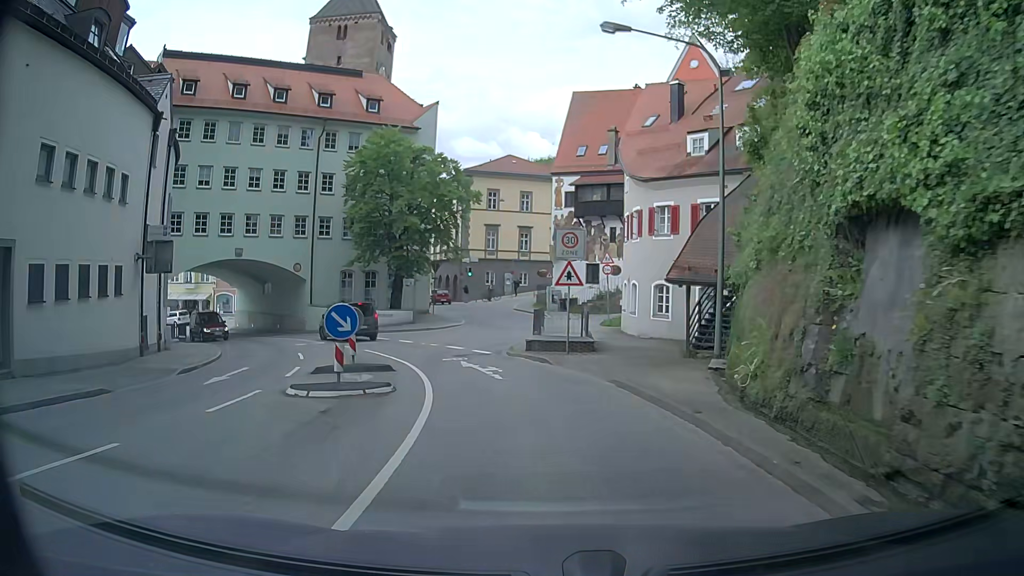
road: secondary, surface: asphalt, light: Day
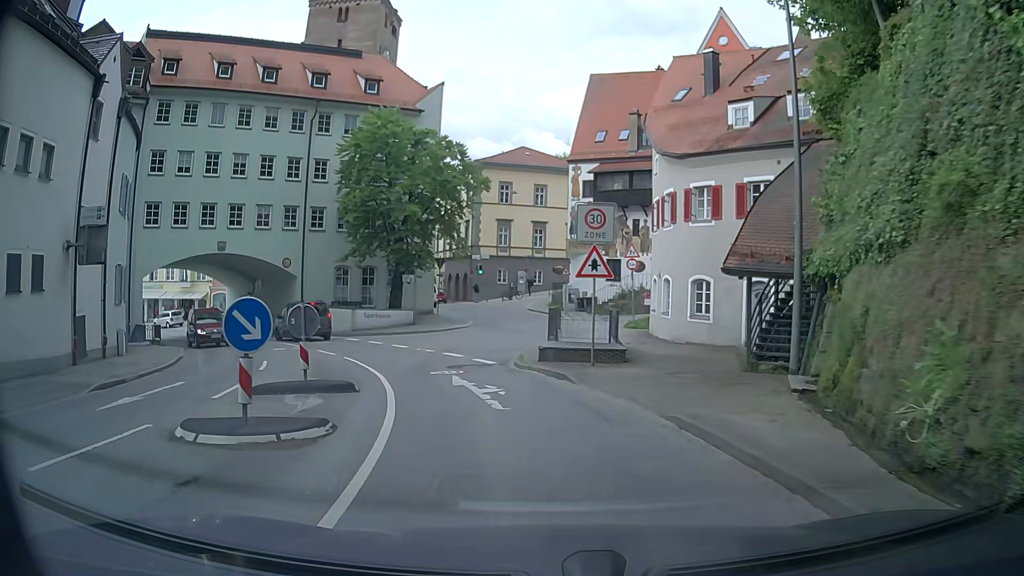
(-0.2, +4.4) m; -3°
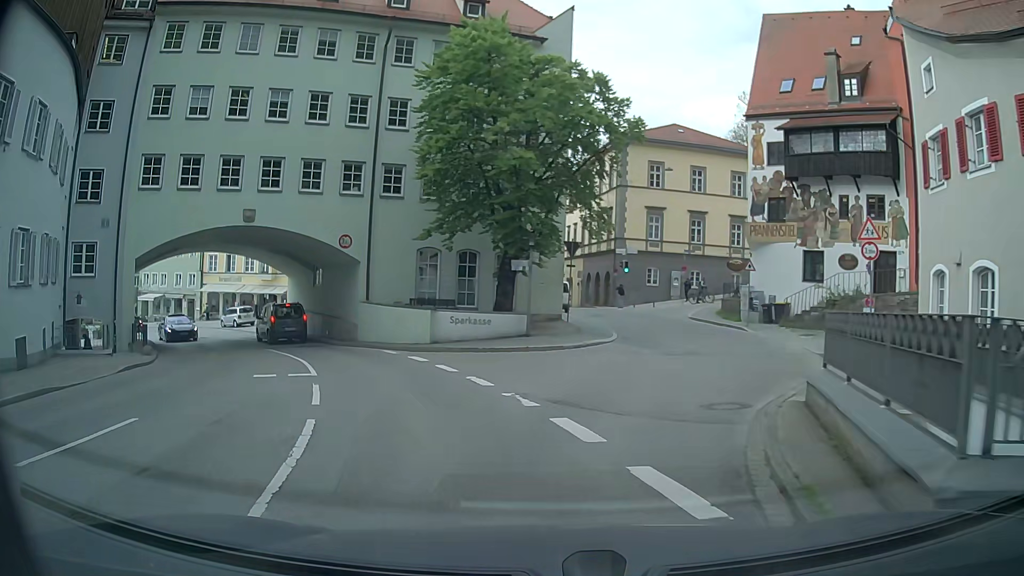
(-0.8, +12.5) m; -10°
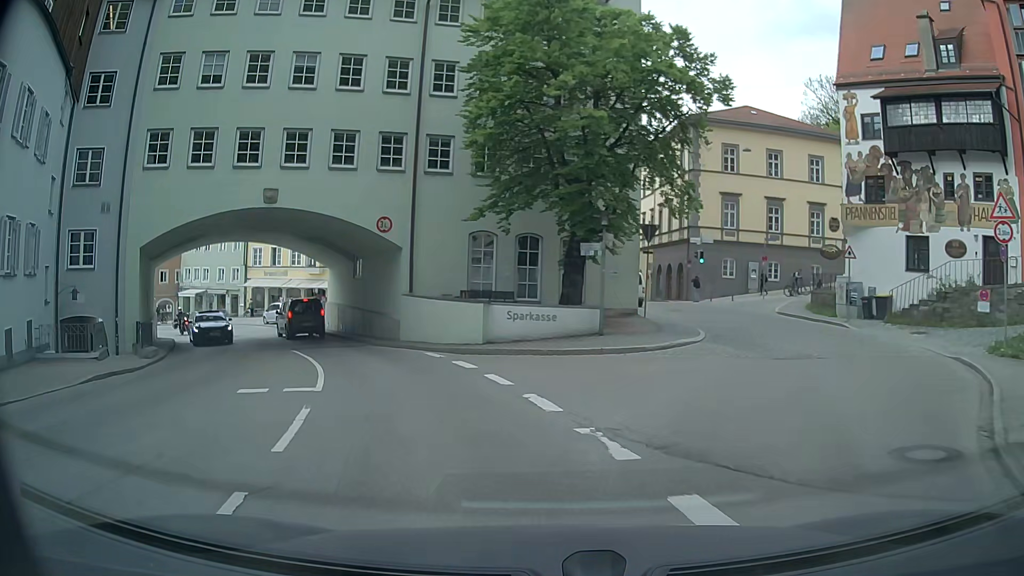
(-0.2, +4.0) m; -6°
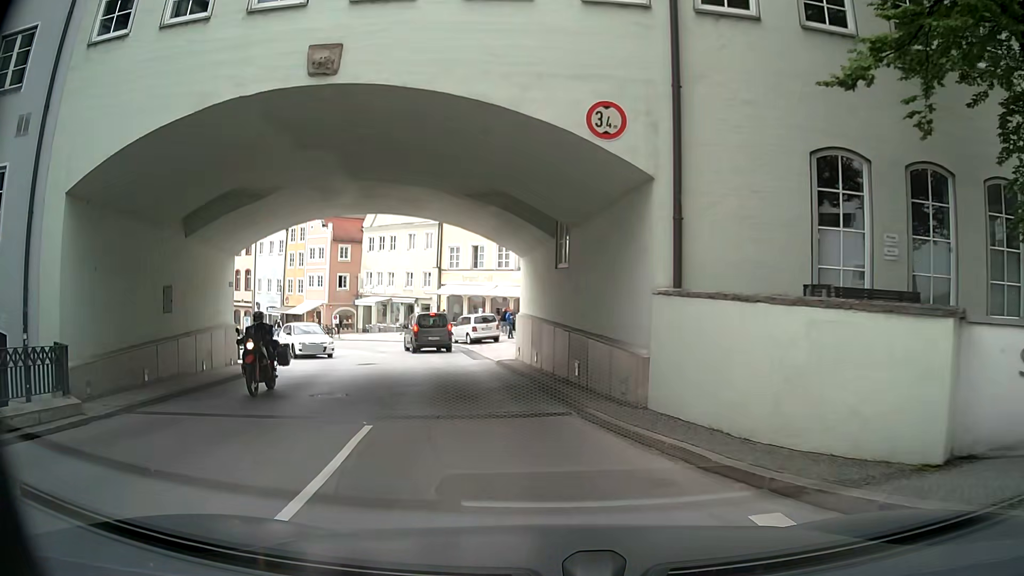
(-2.5, +14.0) m; -21°
